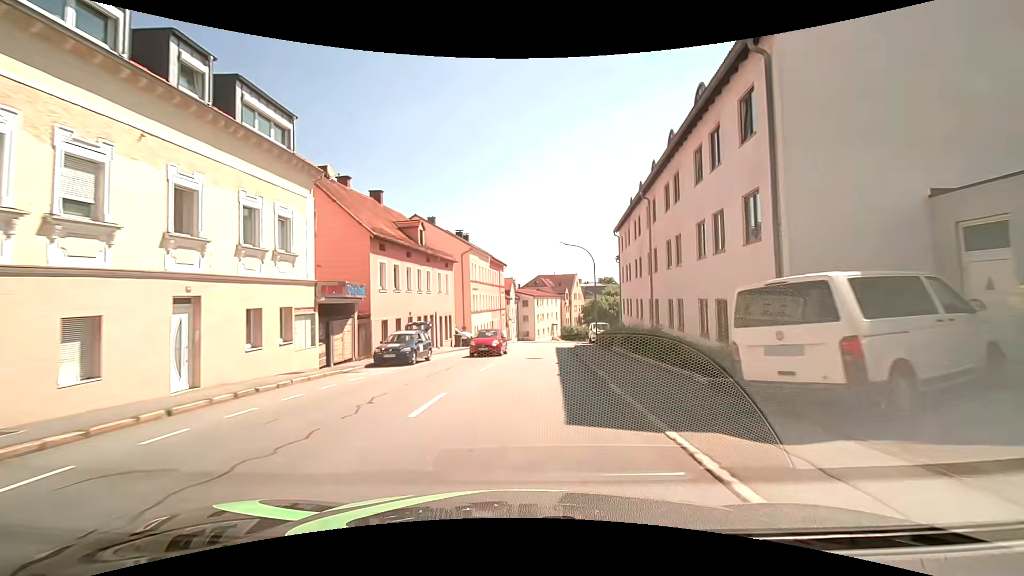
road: tertiary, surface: asphalt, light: Day
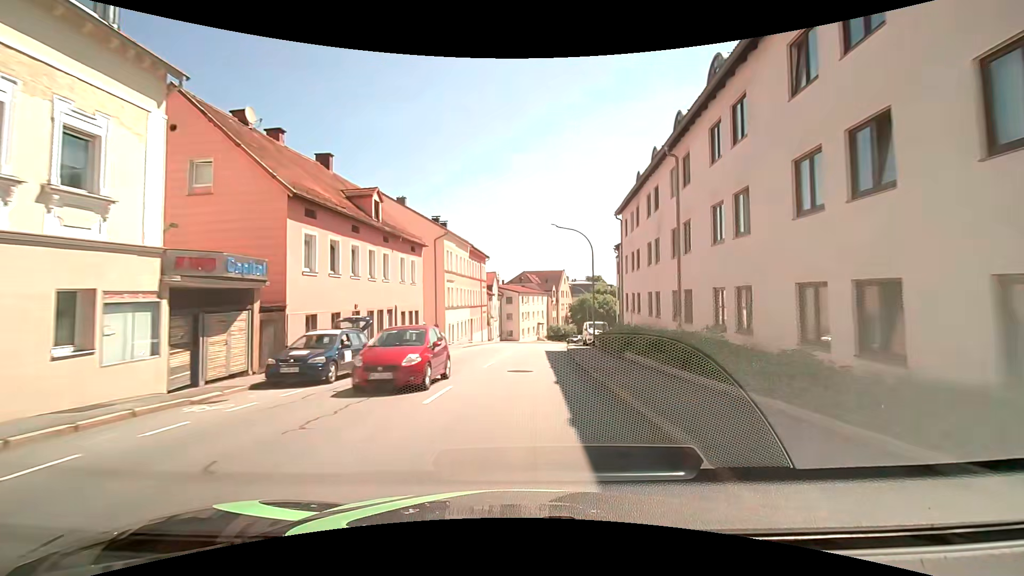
(+0.1, +7.5) m; +2°
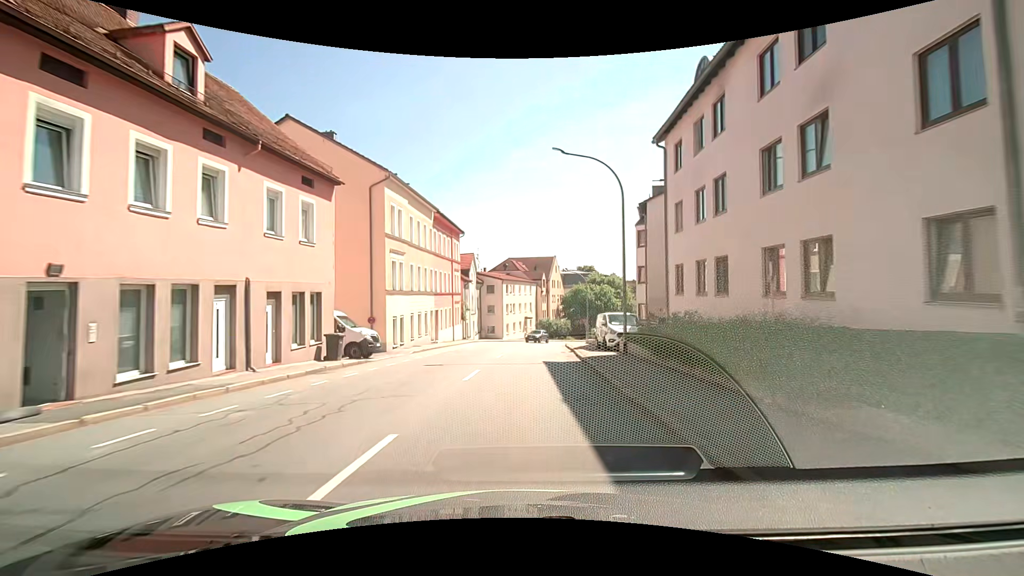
(+0.3, +14.8) m; +2°
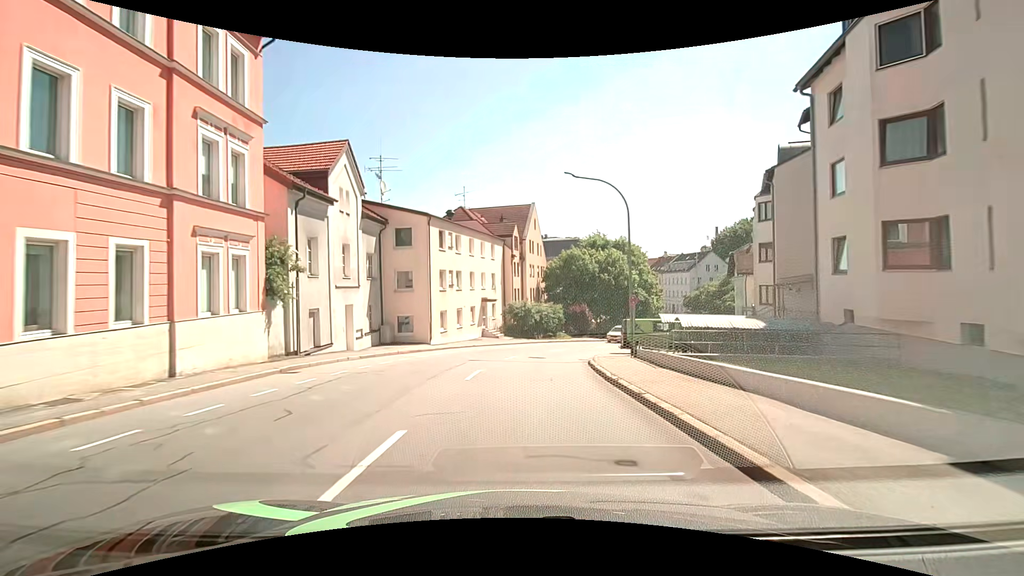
(+1.4, +35.9) m; +4°
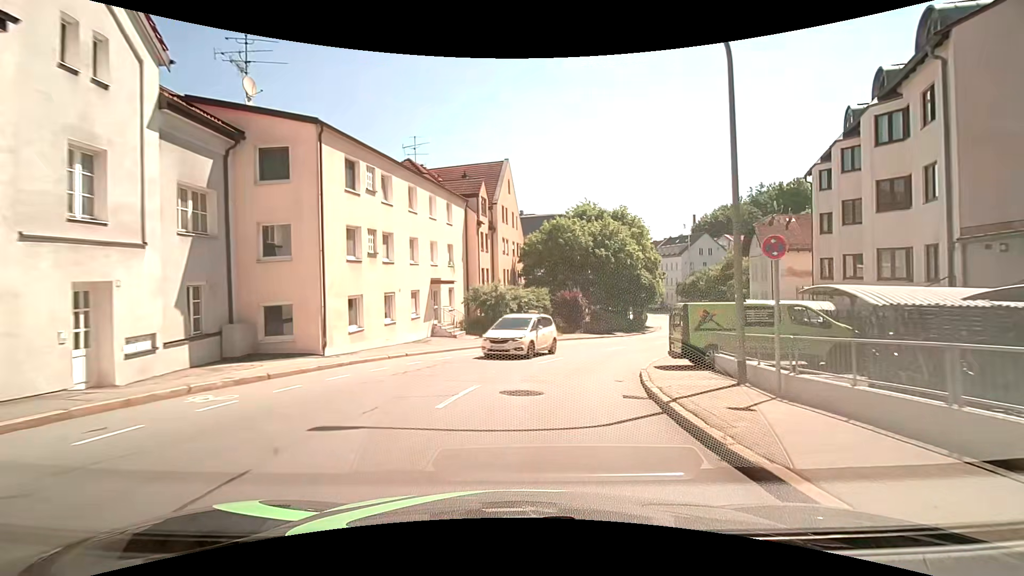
(+0.1, +13.5) m; +2°
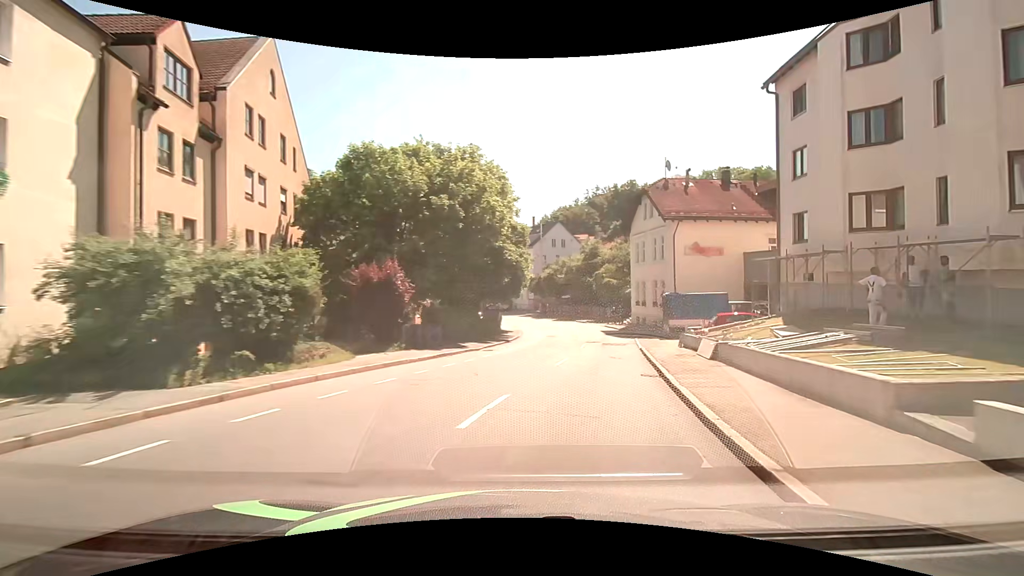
(+2.5, +18.9) m; +18°
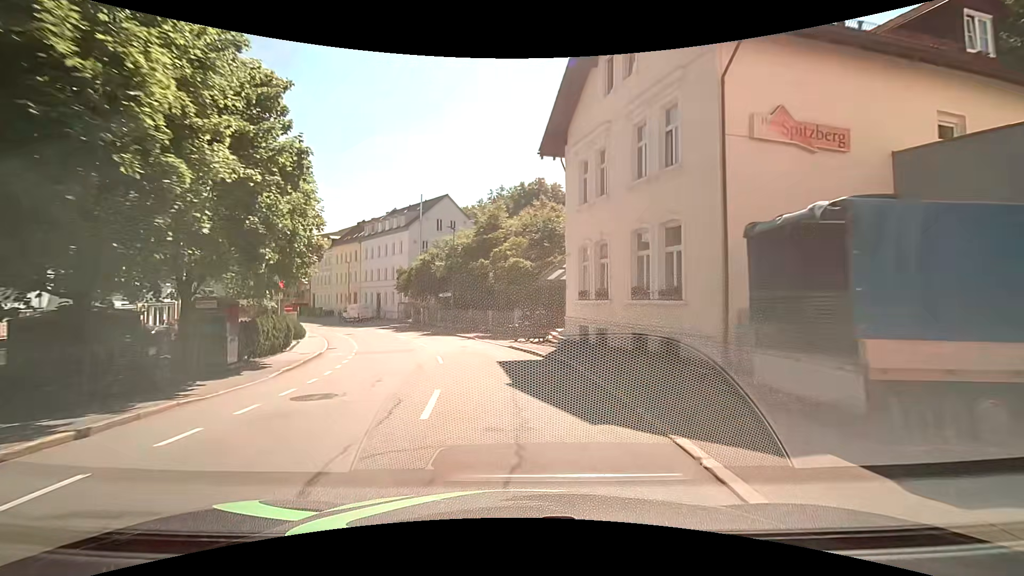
(+4.2, +25.7) m; +12°
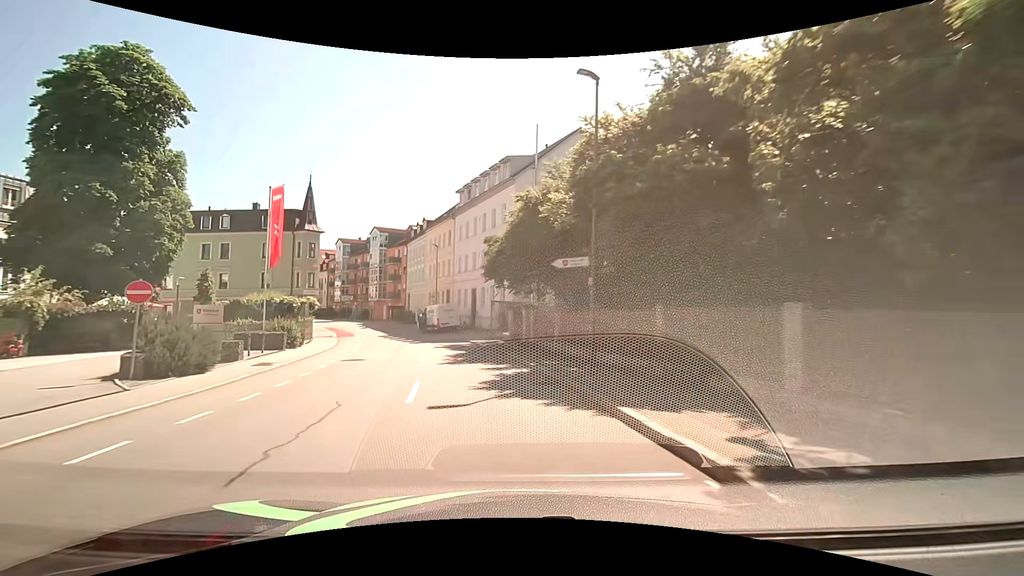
(-3.2, +25.4) m; -16°
(-1, +10) (-2, +20) (-5, +30) (-8, +39) (-15, +46) (-25, +47) (-35, +47) (-45, +47) (-55, +46) (-65, +46) m
